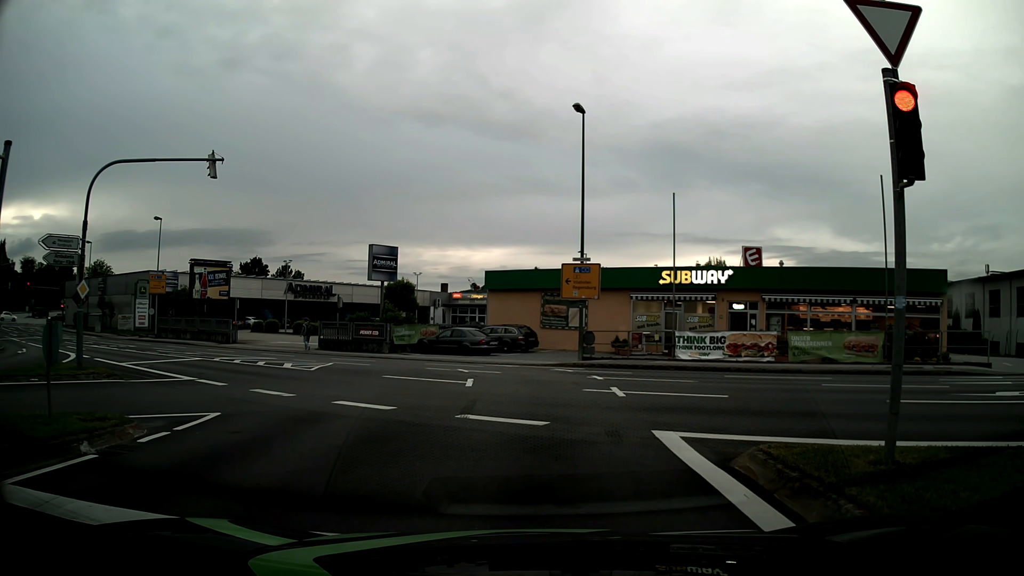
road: tertiary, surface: asphalt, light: Day
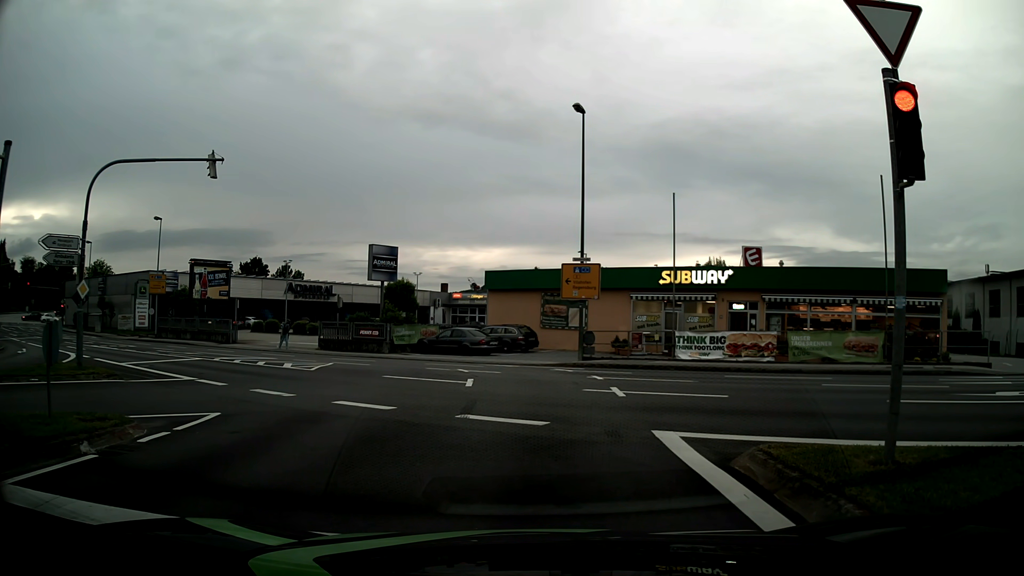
(0.0, 0.0) m; 0°
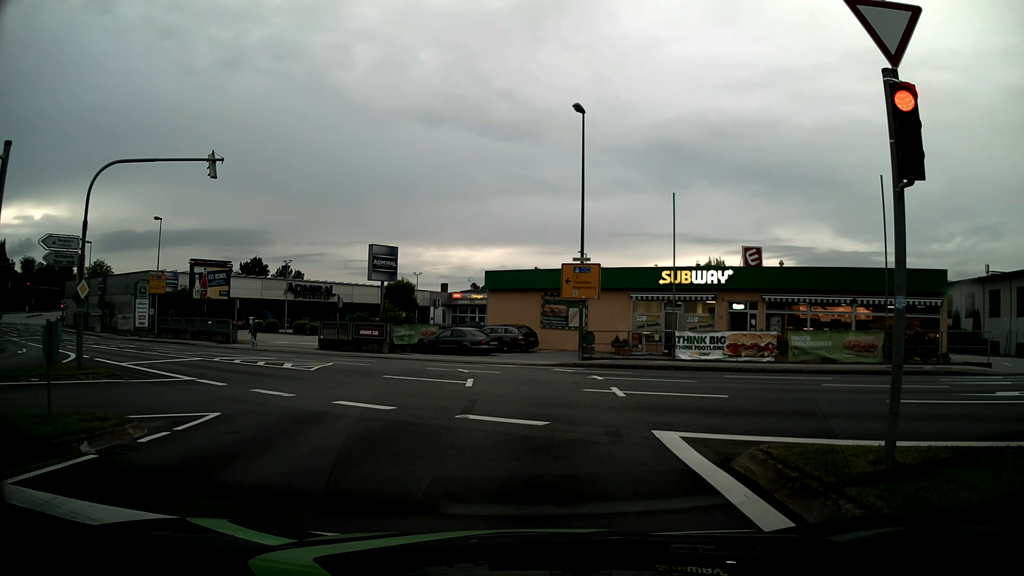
(0.0, 0.0) m; 0°
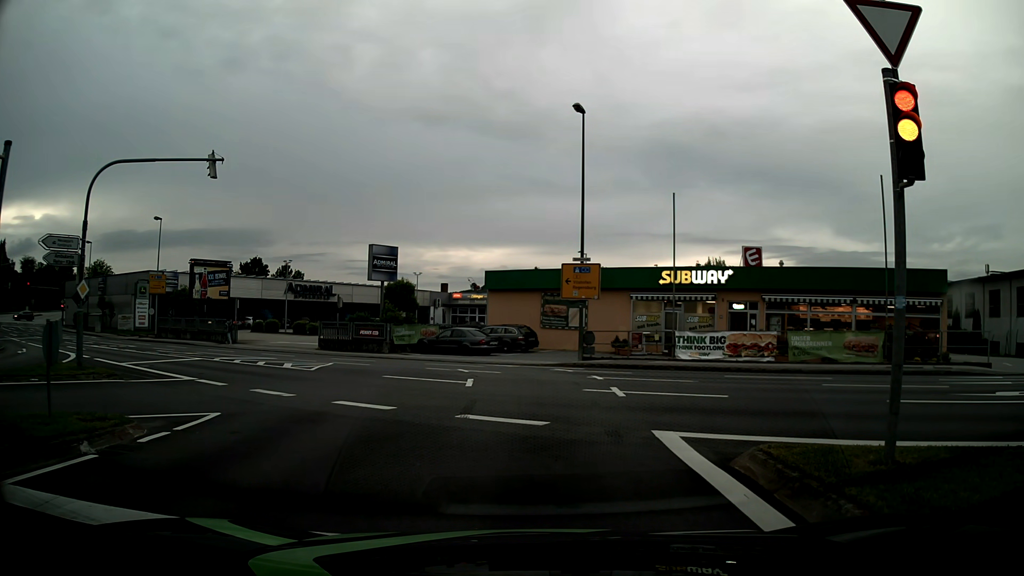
(0.0, 0.0) m; 0°
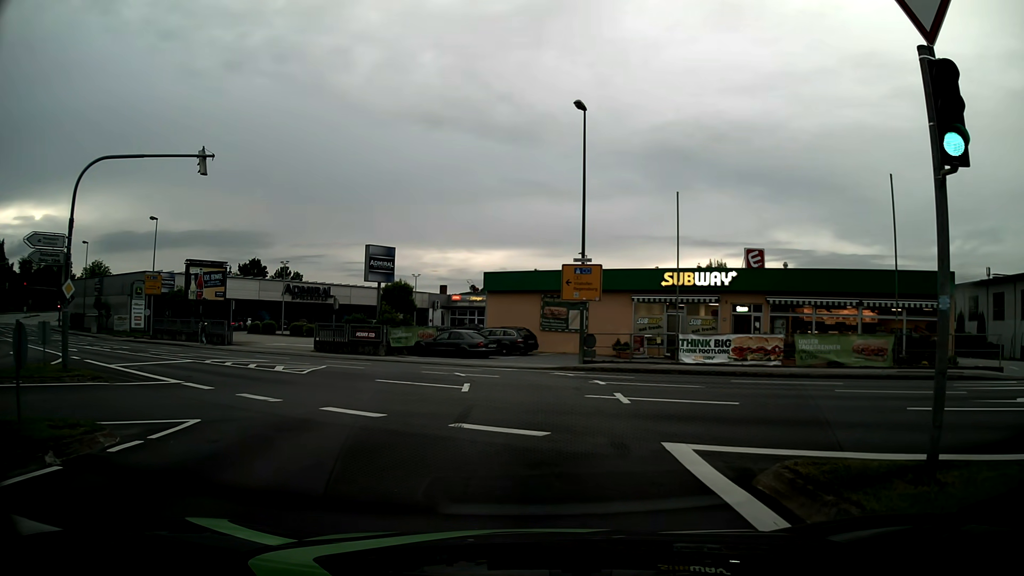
(0.0, +0.8) m; 0°
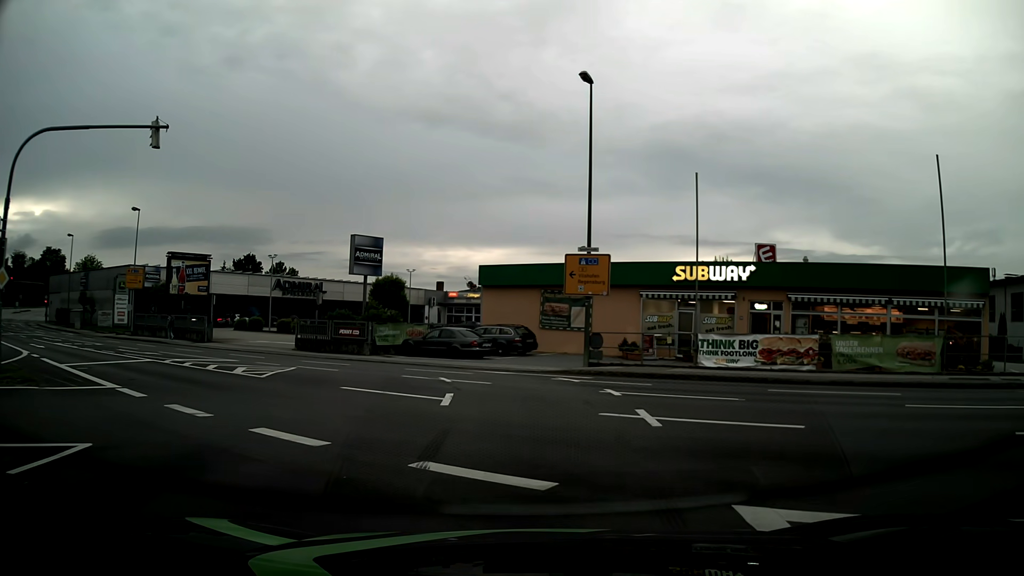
(0.0, +3.2) m; 0°
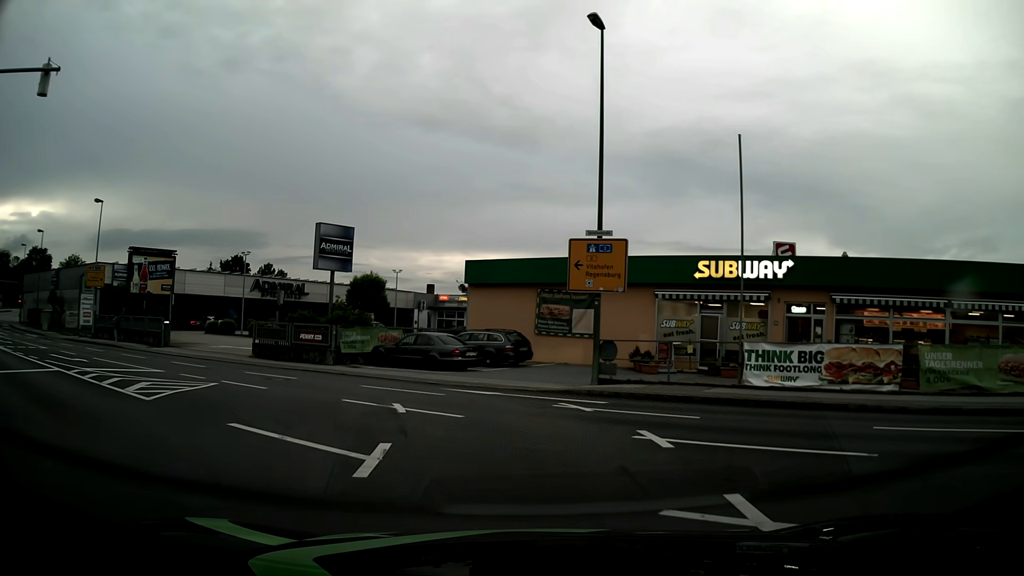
(0.0, +5.3) m; +1°
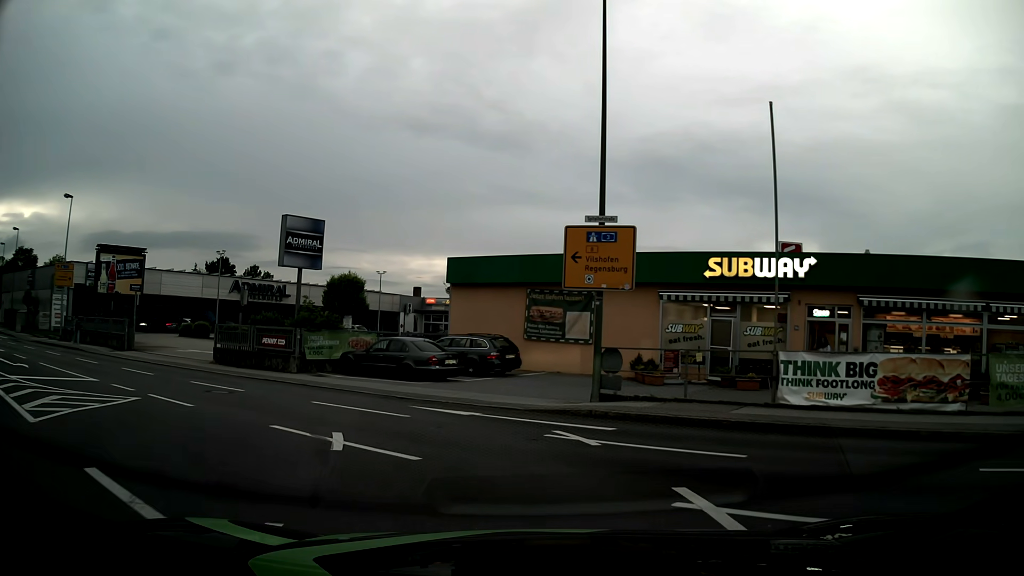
(0.0, +3.1) m; 0°
(-1, +10) (-6, +18) (-15, +24) (-23, +29) (-32, +34) (-40, +39) (-49, +45) (-57, +50) (-65, +56) (-73, +63) m
